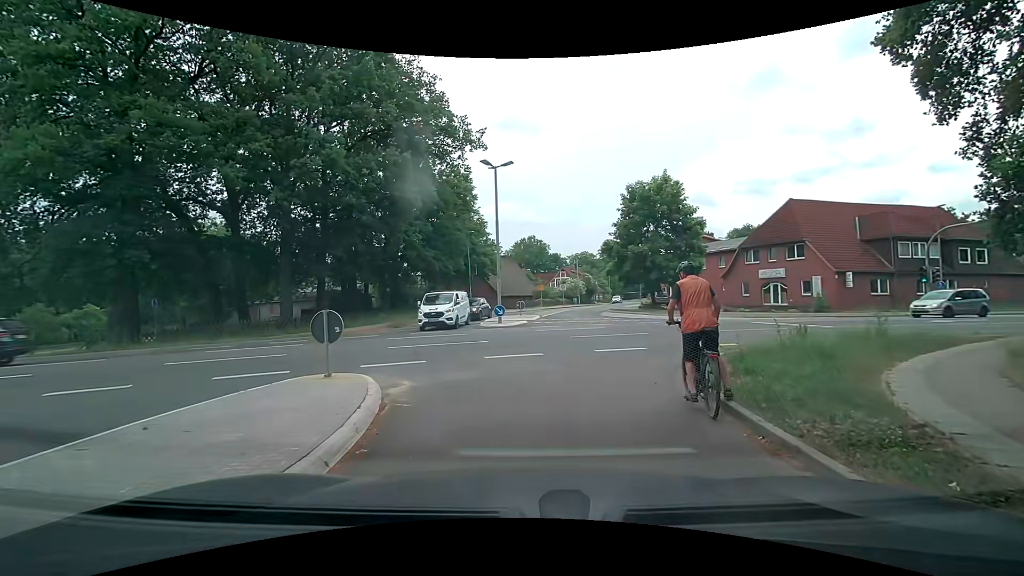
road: residential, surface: asphalt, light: Day
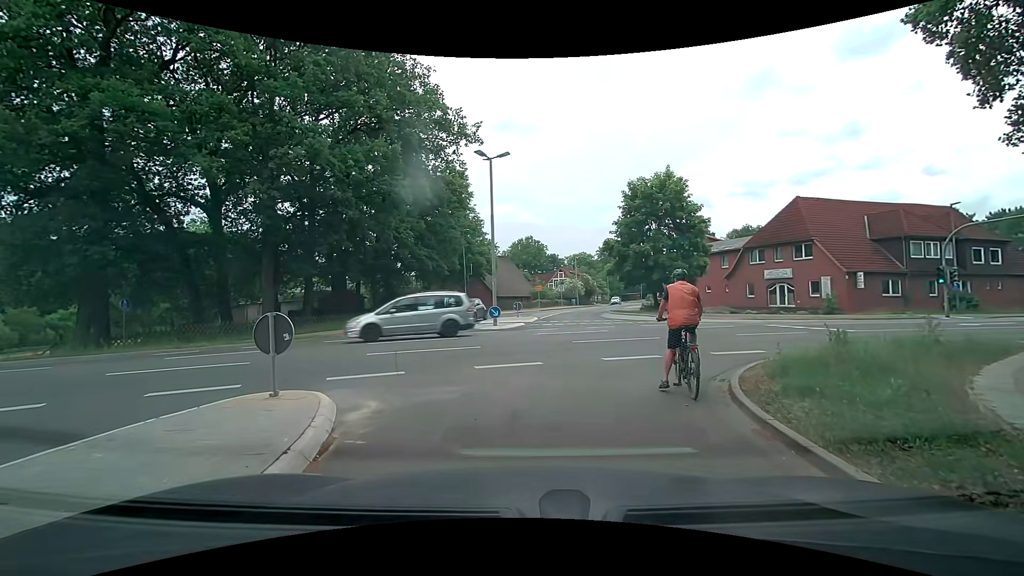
(0.0, +1.8) m; 0°
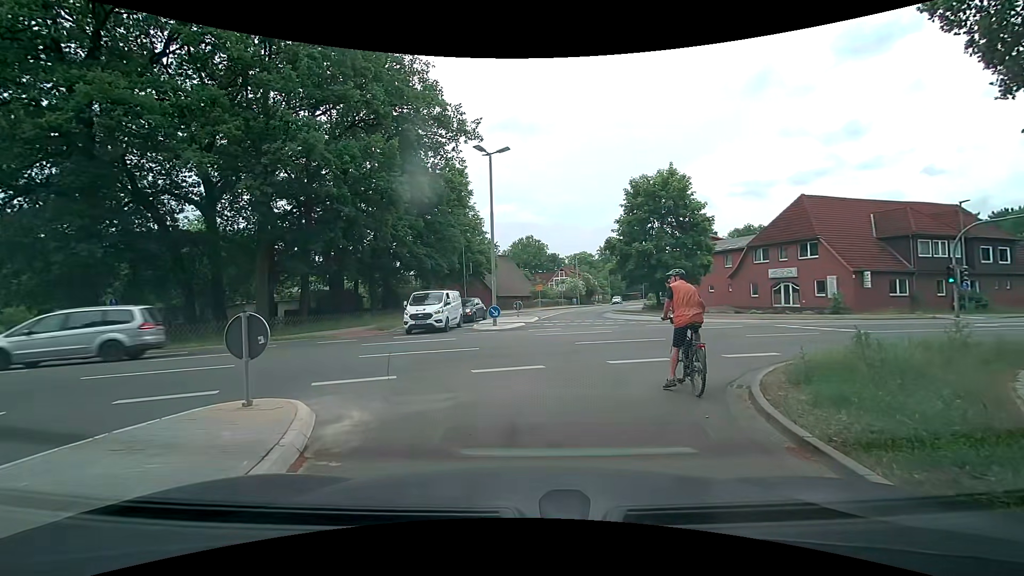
(0.0, +0.7) m; 0°
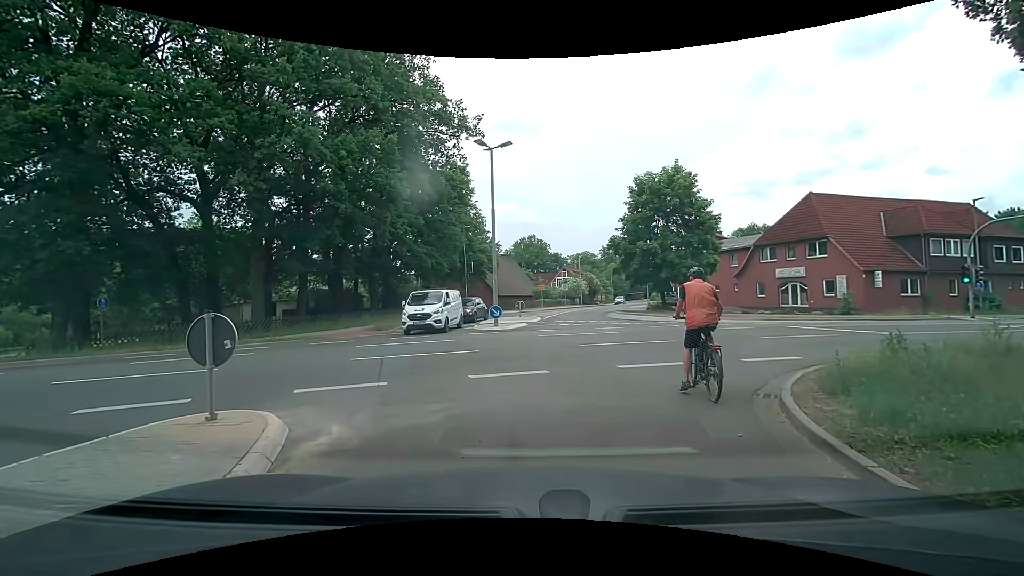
(0.0, +0.8) m; -1°
